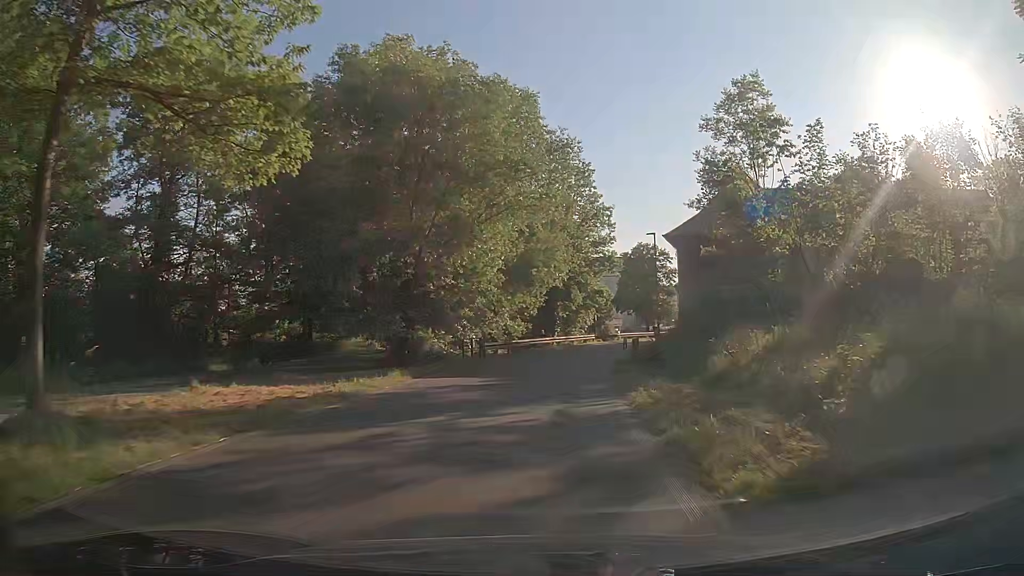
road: tertiary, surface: asphalt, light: Day
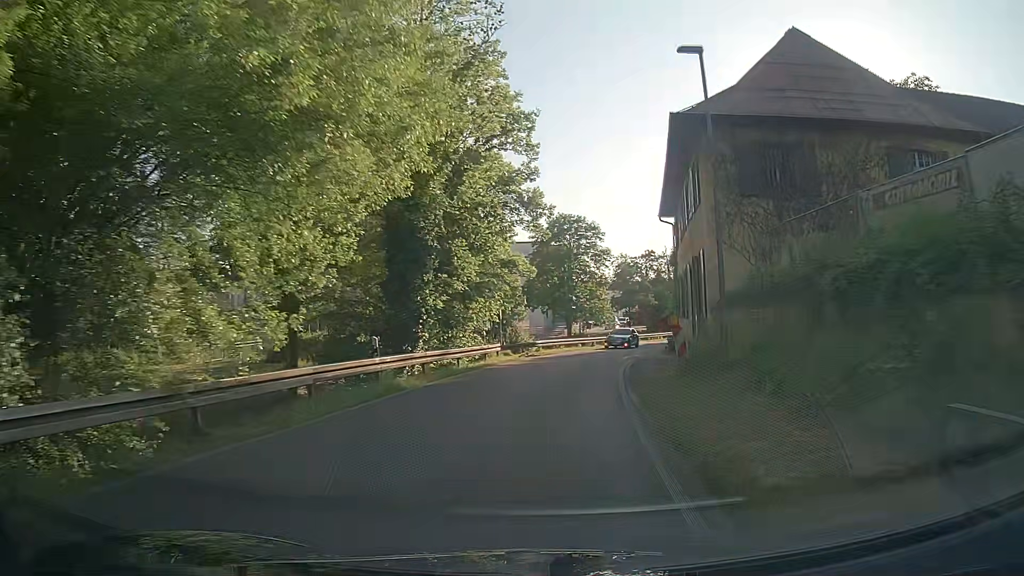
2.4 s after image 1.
(+1.5, +26.3) m; +7°
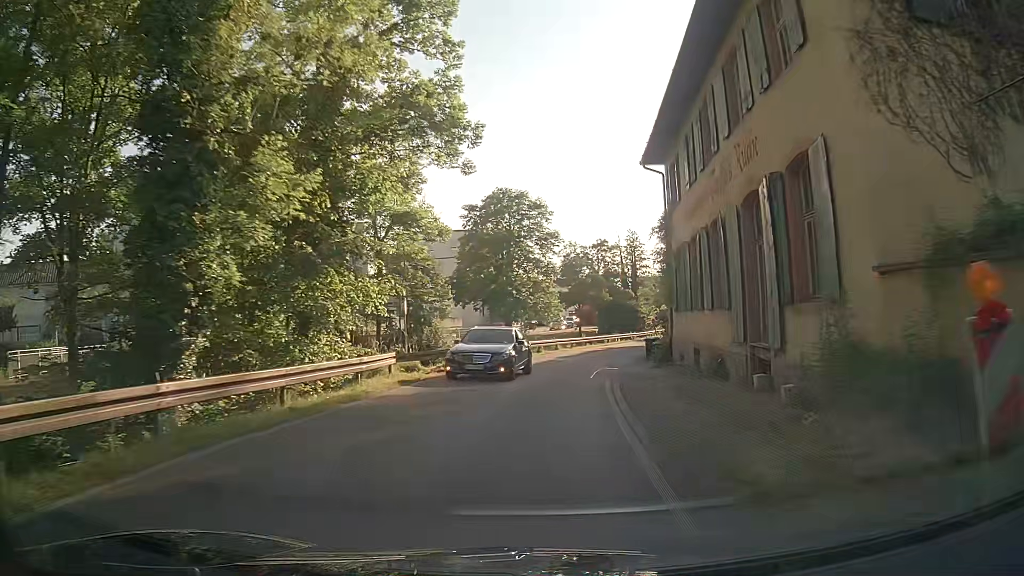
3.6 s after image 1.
(+0.8, +12.3) m; +5°
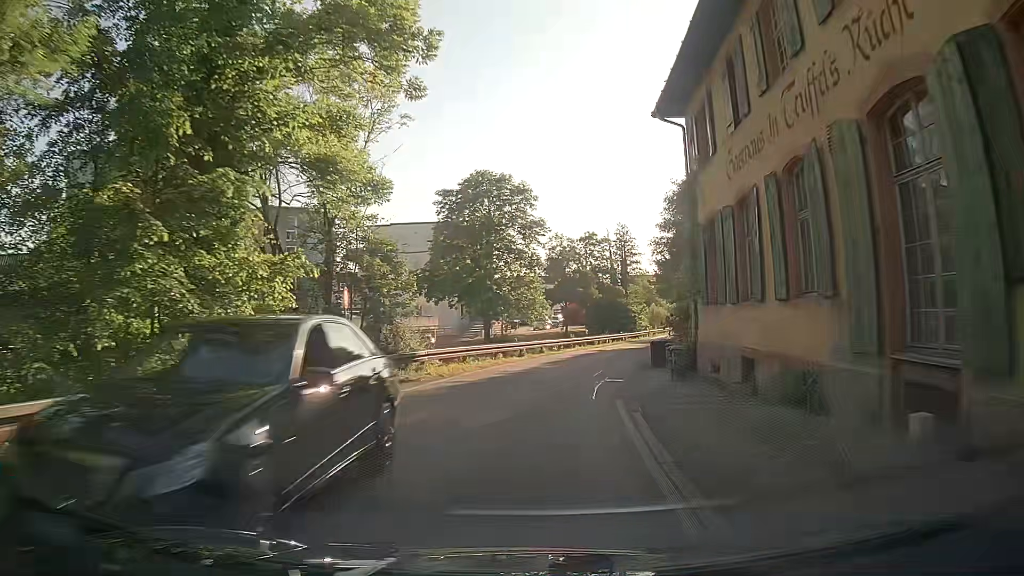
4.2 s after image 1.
(+0.2, +6.1) m; +2°
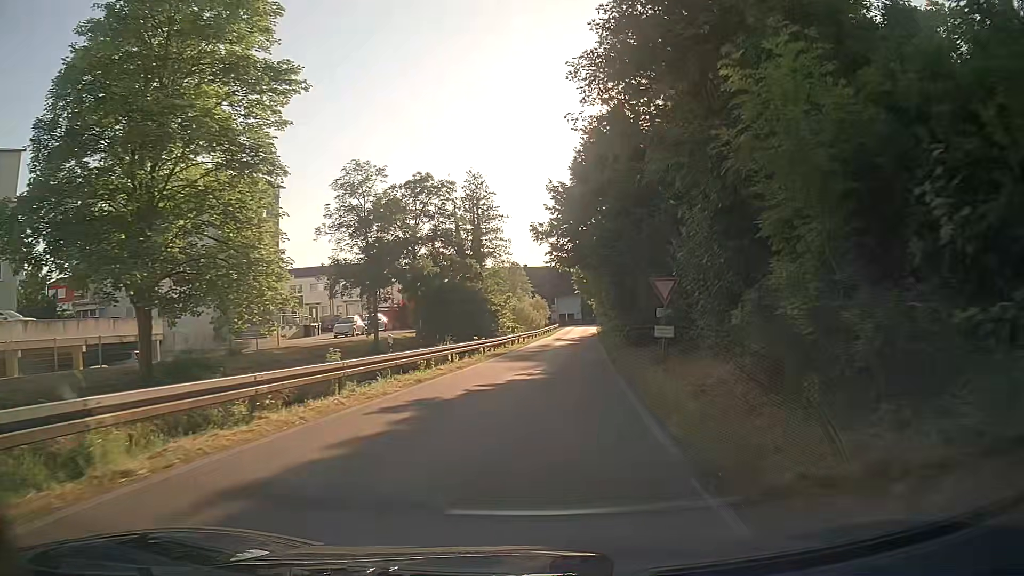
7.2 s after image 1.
(+3.2, +30.2) m; +13°
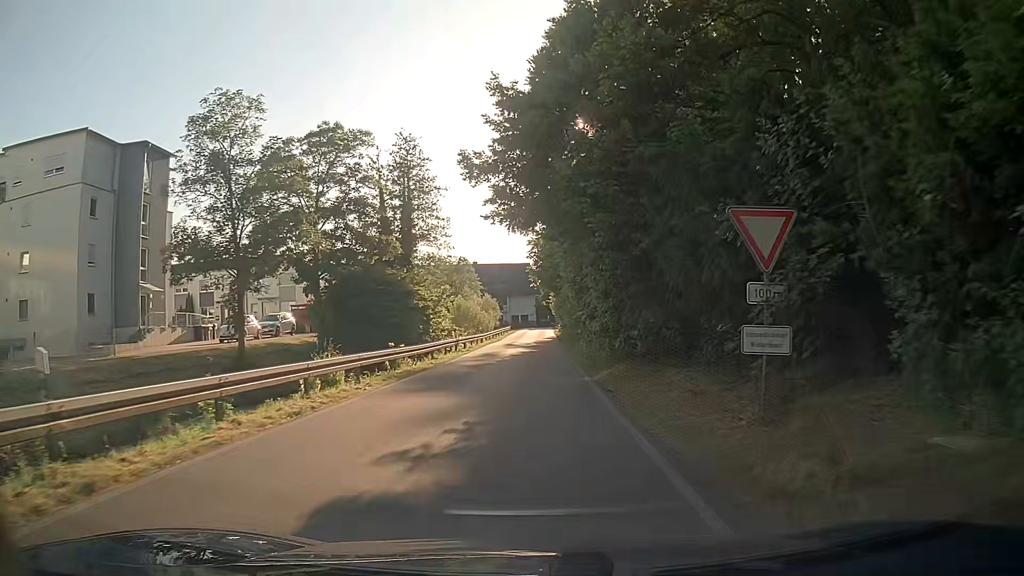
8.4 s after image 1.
(+0.5, +12.1) m; +4°
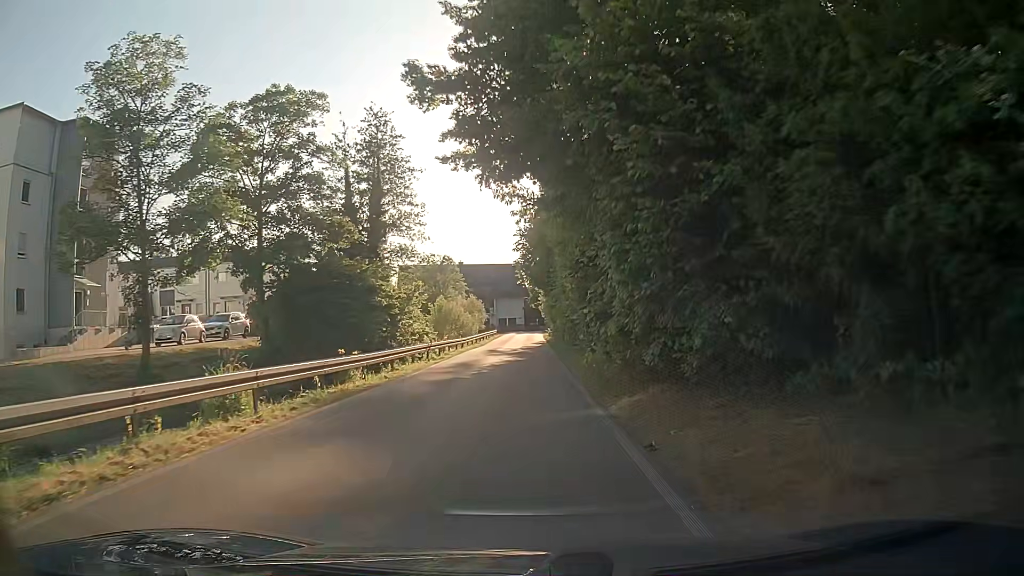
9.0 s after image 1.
(+0.1, +6.0) m; +2°
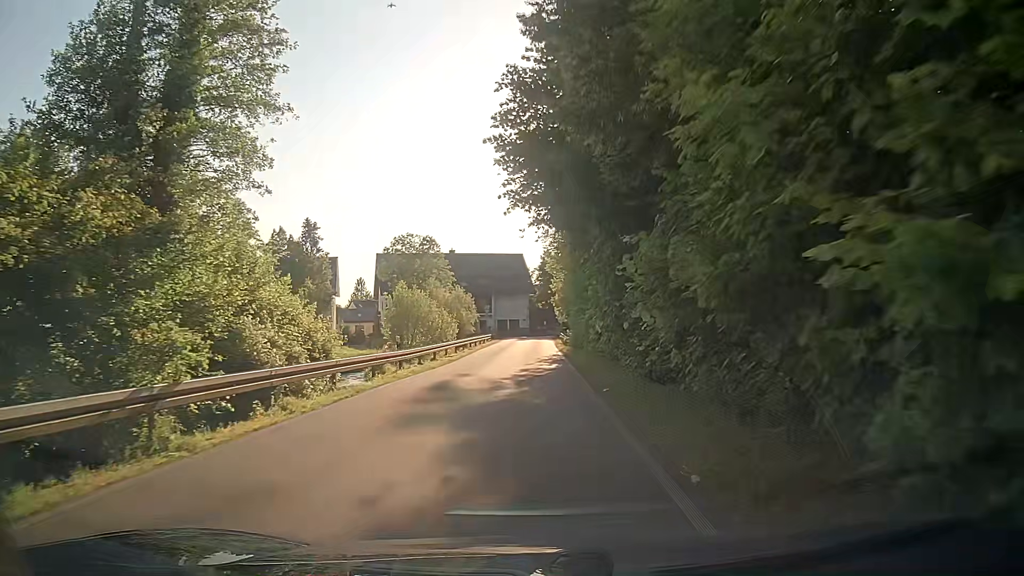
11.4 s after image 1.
(-0.4, +23.8) m; -1°
(0, +10) (0, +20) (0, +30) (0, +40) (0, +50) (0, +60) (0, +70) (0, +80) (-2, +90) (-11, +92) m
